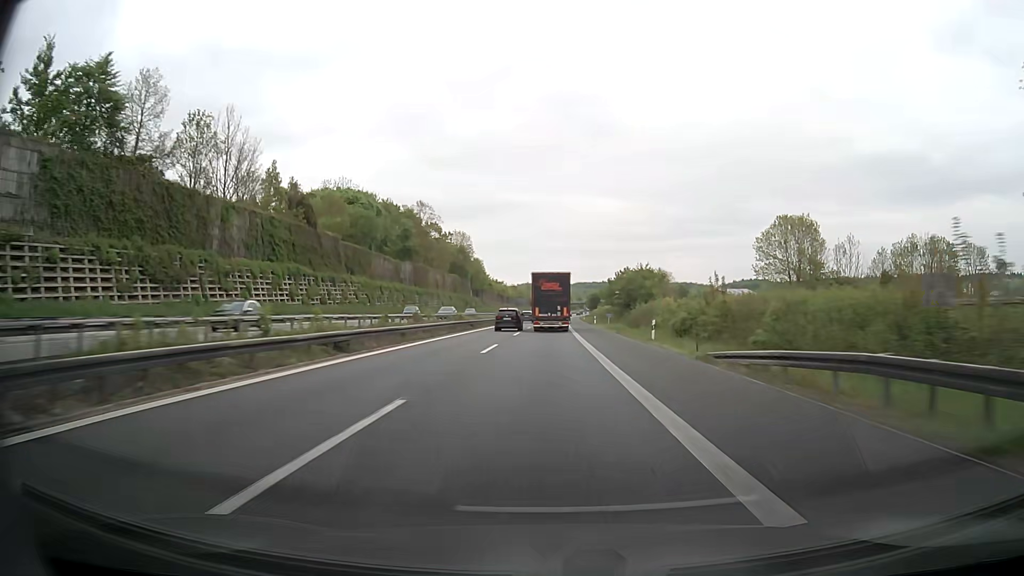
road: motorway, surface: asphalt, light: Day
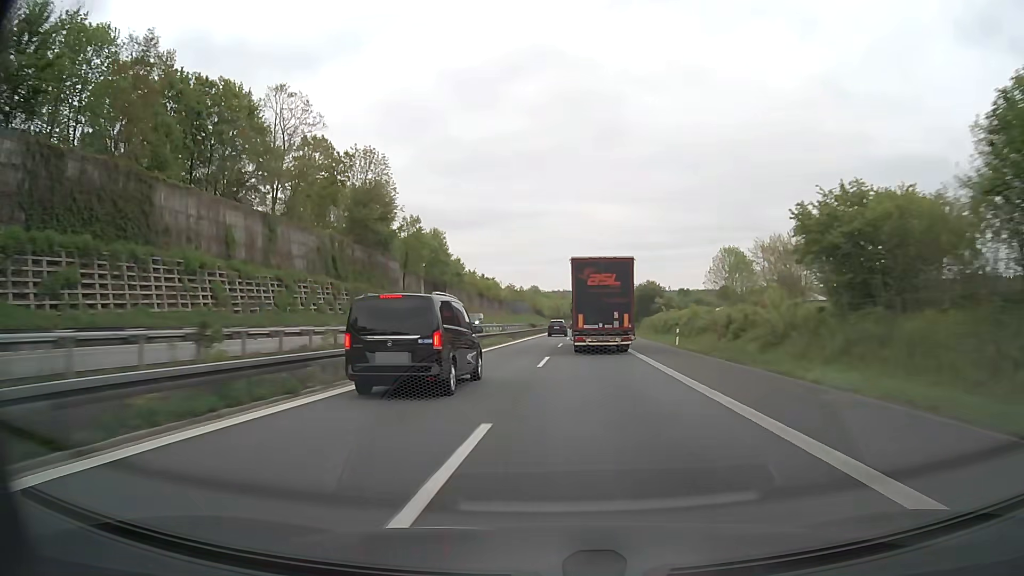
(+0.3, +91.5) m; -1°
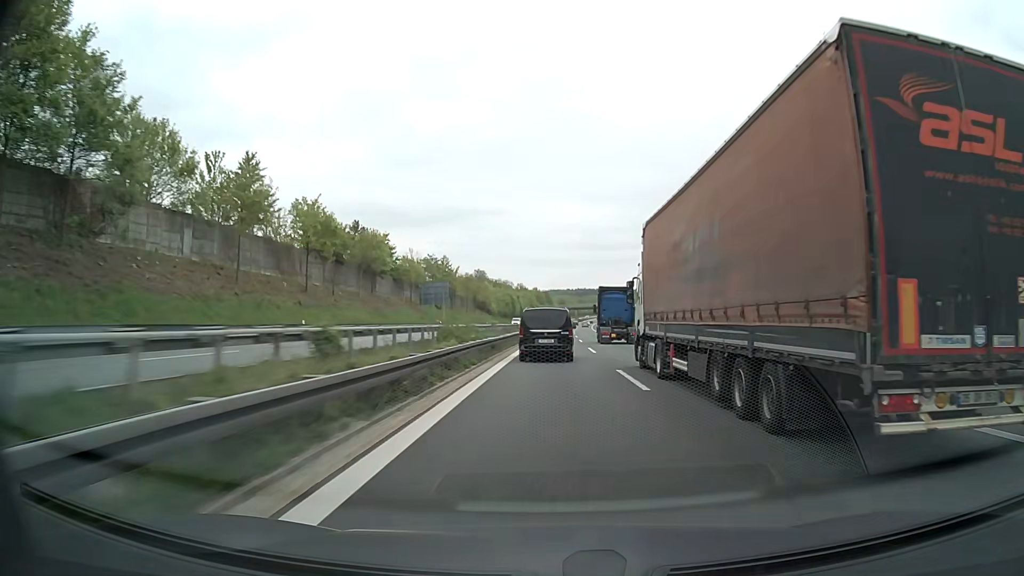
(+1.8, +98.0) m; +3°
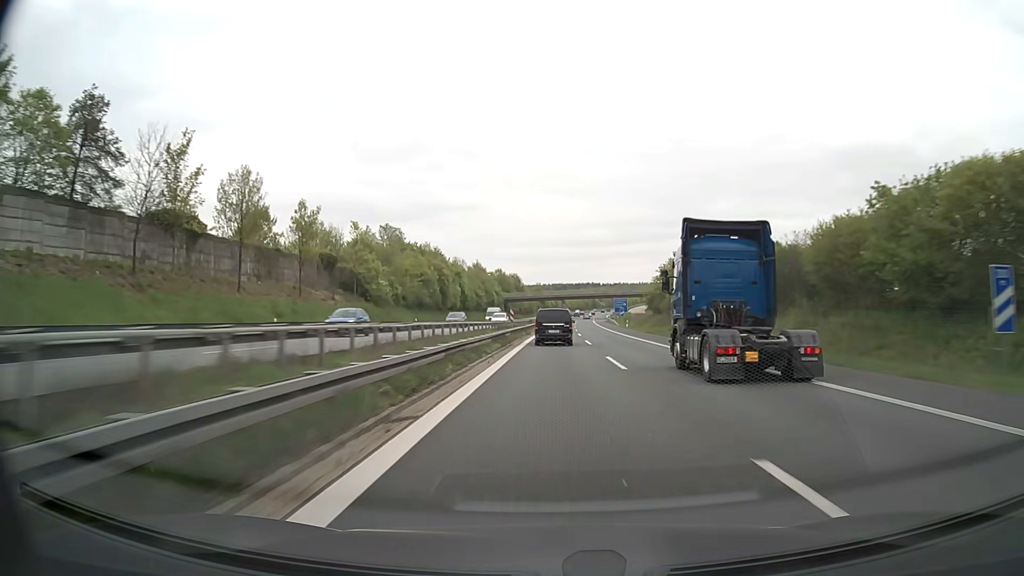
(+2.4, +103.8) m; +2°
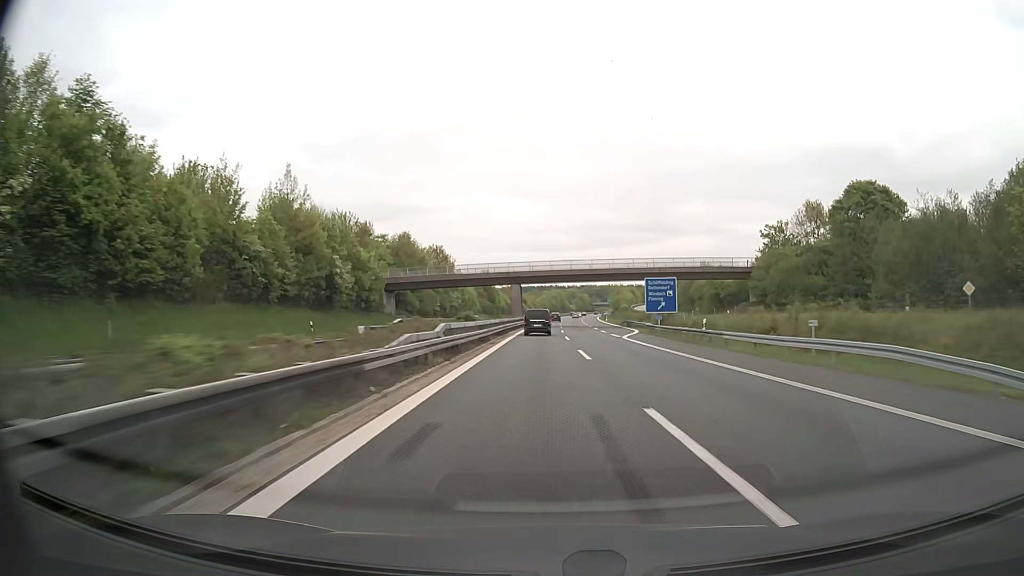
(+2.4, +104.4) m; +3°
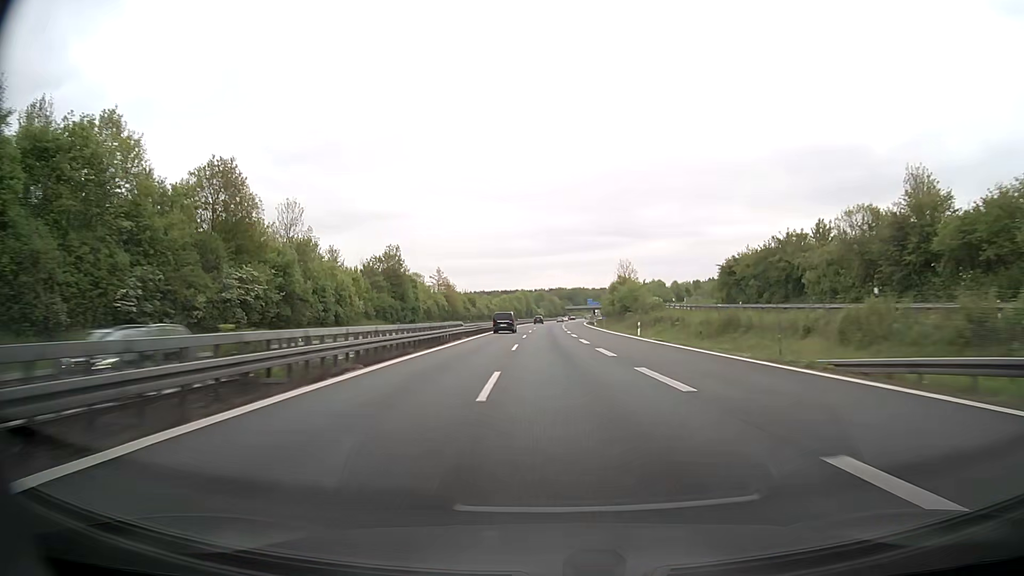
(+2.7, +82.6) m; +3°
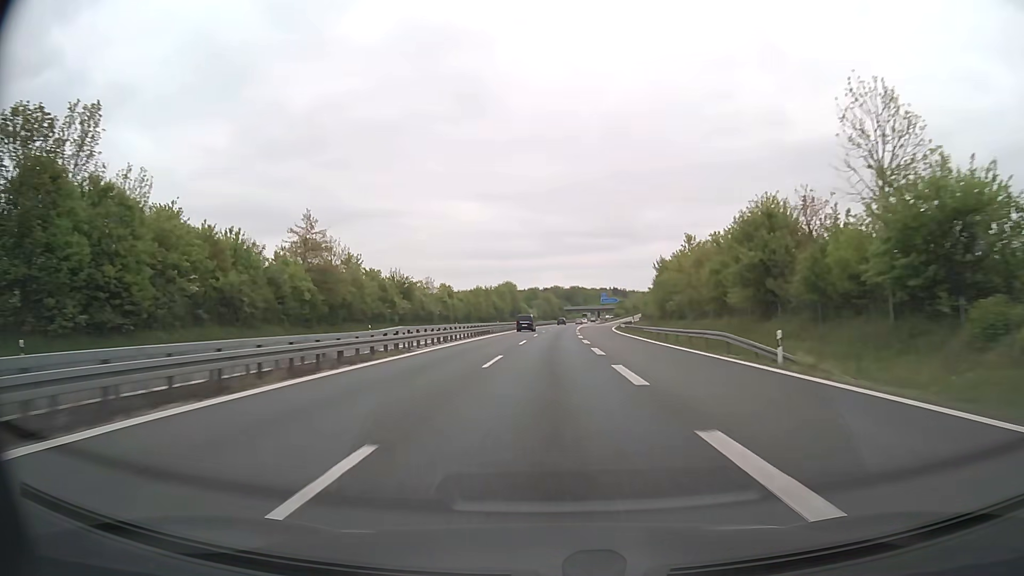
(+0.2, +82.3) m; 0°
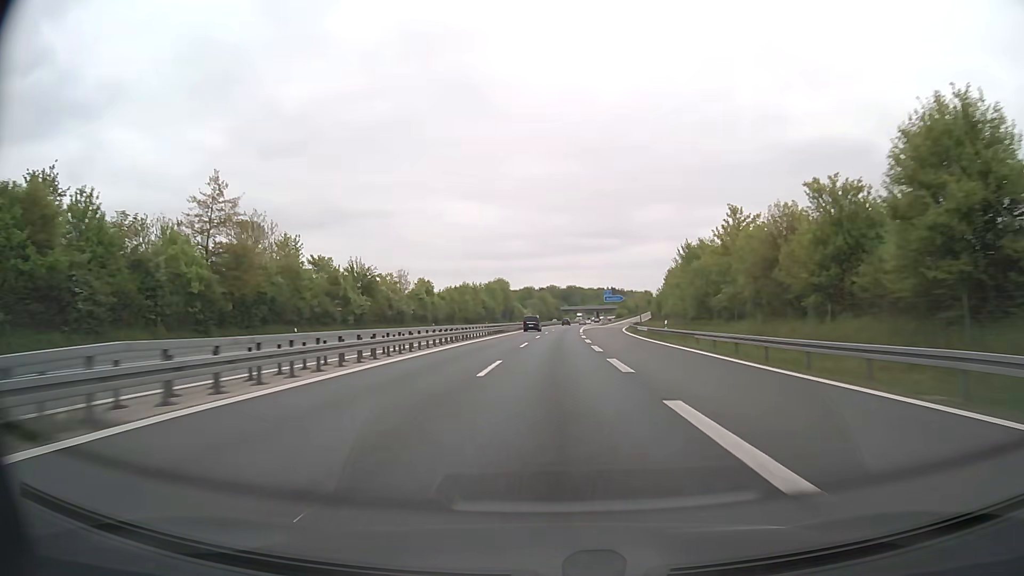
(0.0, +20.6) m; 0°
(0, +10) (0, +20) (0, +30) (0, +40) (+1, +50) (+1, +60) (+1, +70) (+2, +80) (+2, +90) (+3, +100) m
